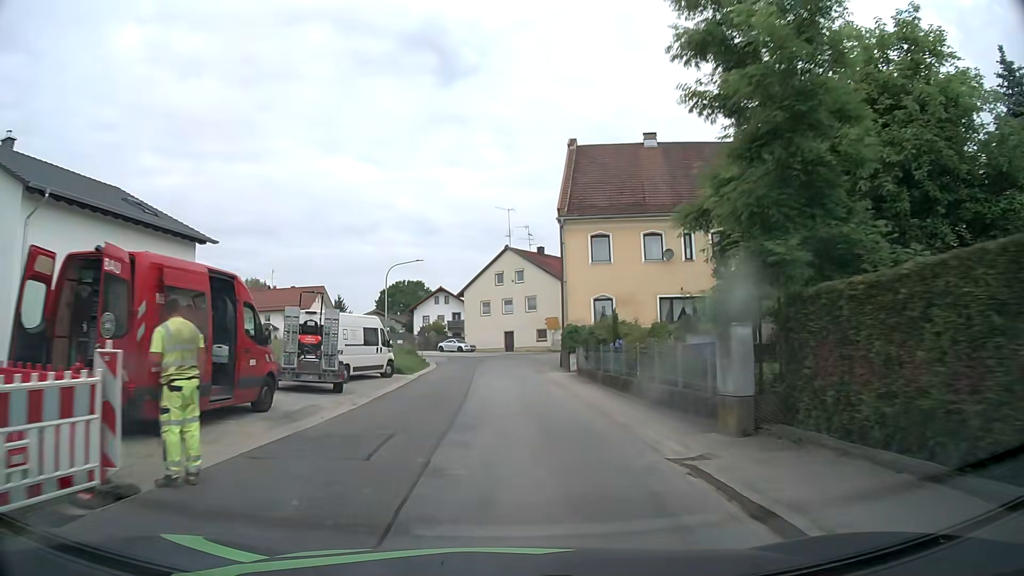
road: tertiary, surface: asphalt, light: Day
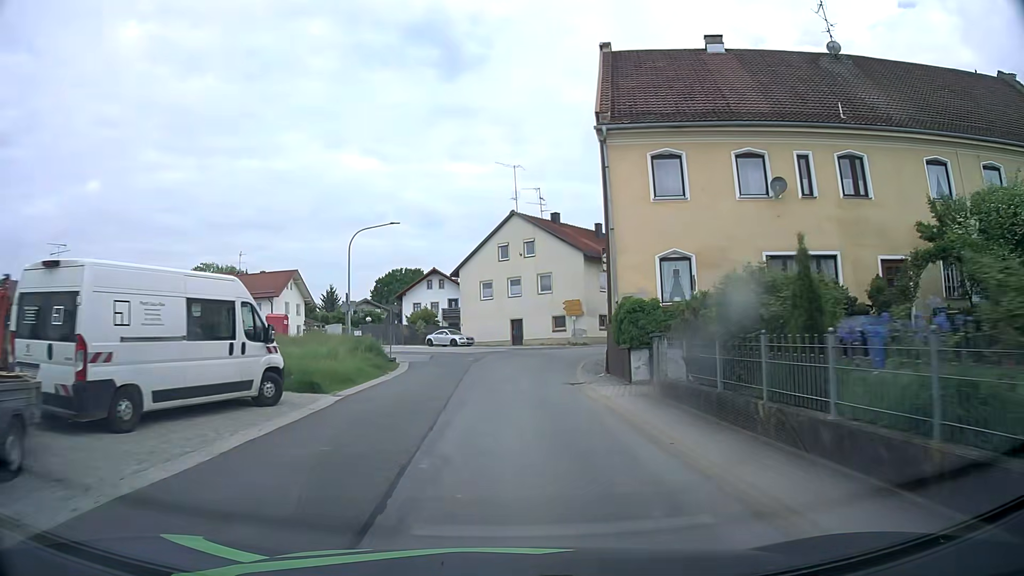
(0.0, +14.2) m; +1°
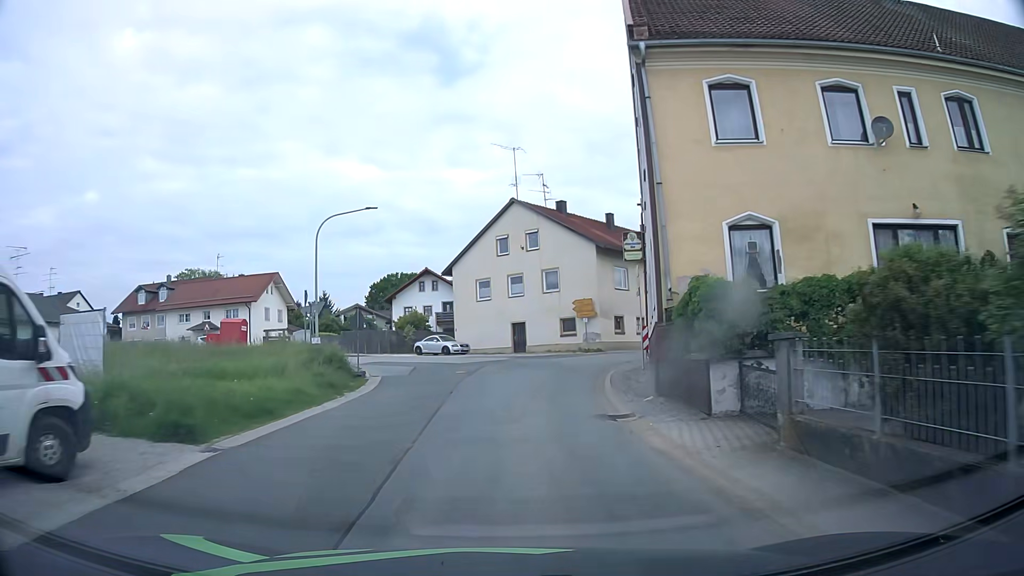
(-0.1, +6.8) m; -1°
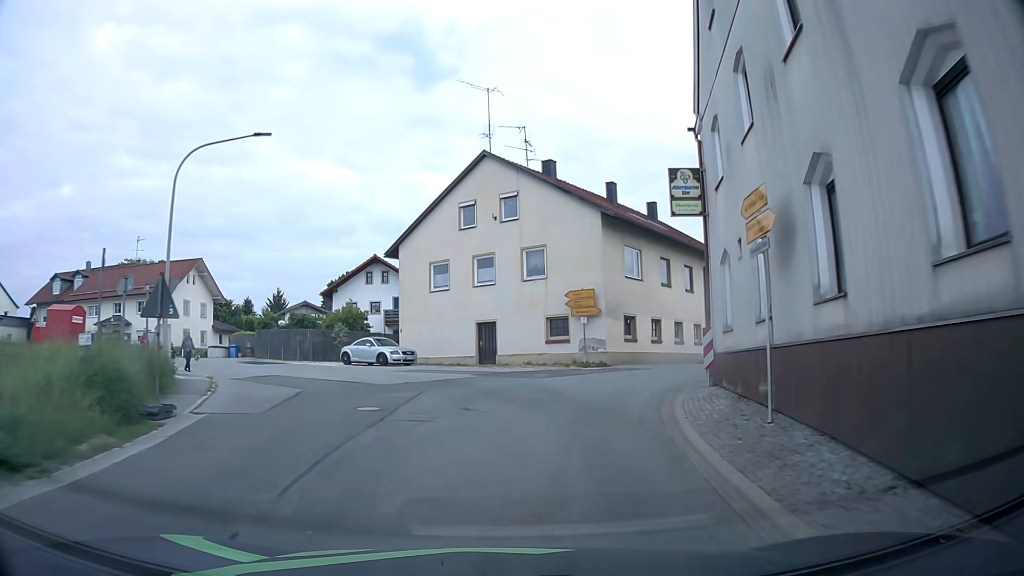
(+0.1, +12.5) m; +2°
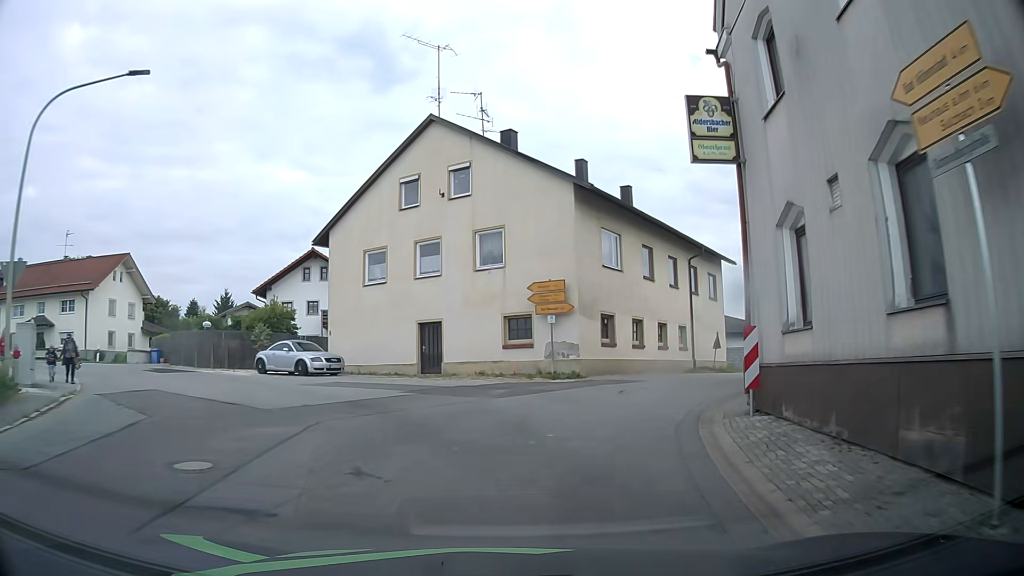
(+0.2, +5.7) m; +3°
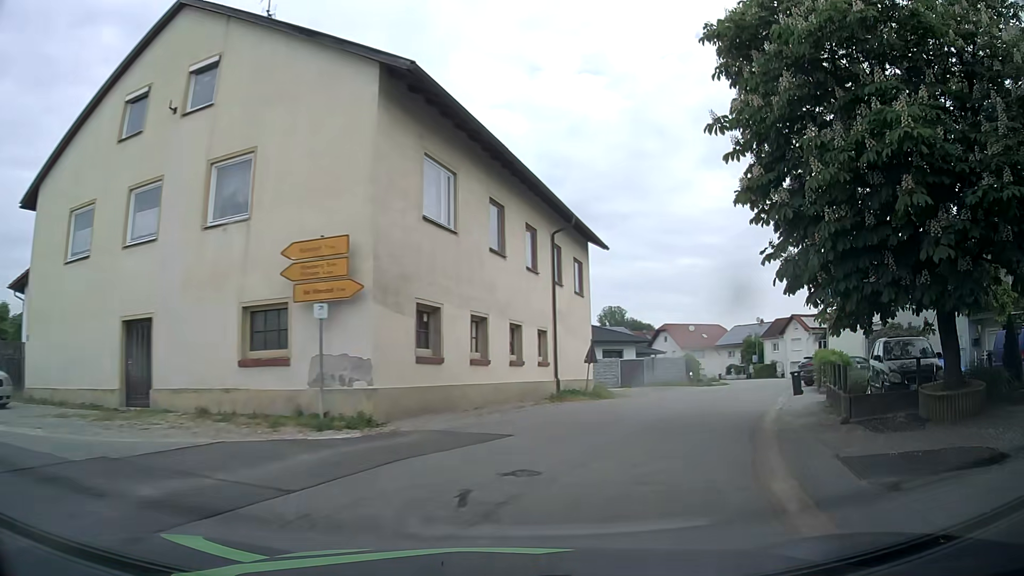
(+1.1, +10.6) m; +15°
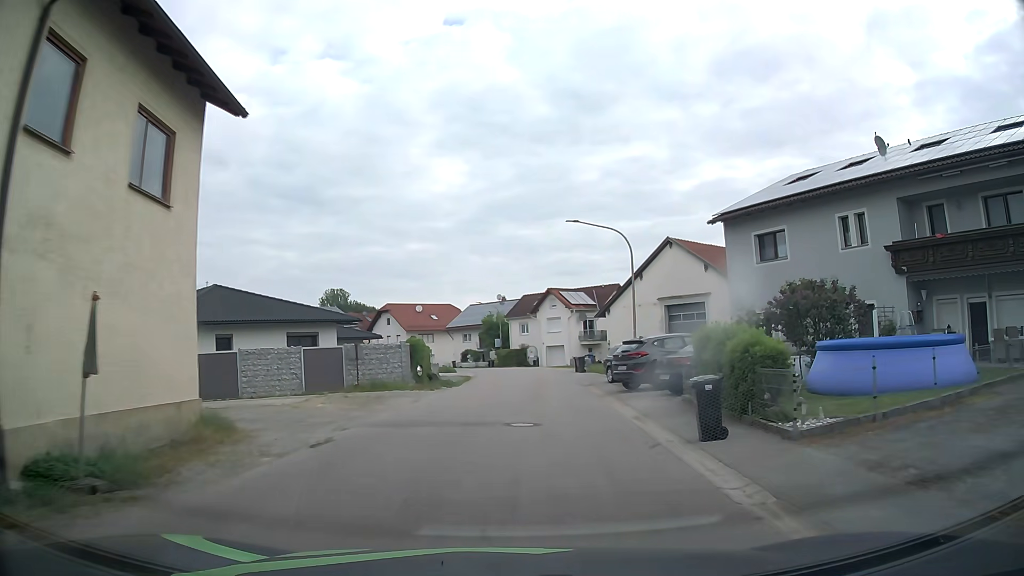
(+3.9, +16.0) m; +25°
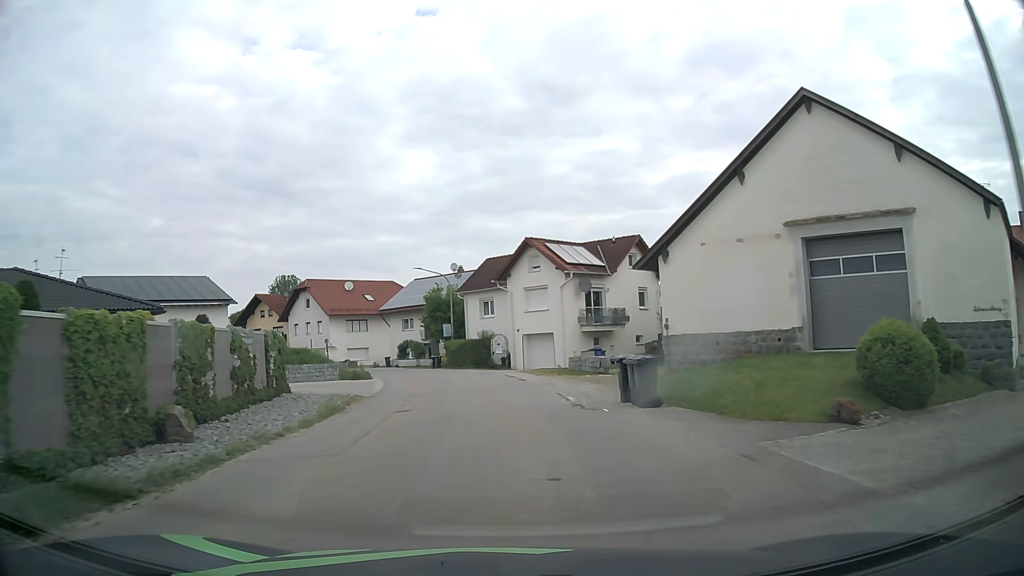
(+1.1, +26.7) m; +3°
(0, +10) (-1, +20) (-2, +30) (-4, +40) (-8, +49) (-12, +58) (-18, +66) (-26, +73) (-33, +79) (-42, +84) m
